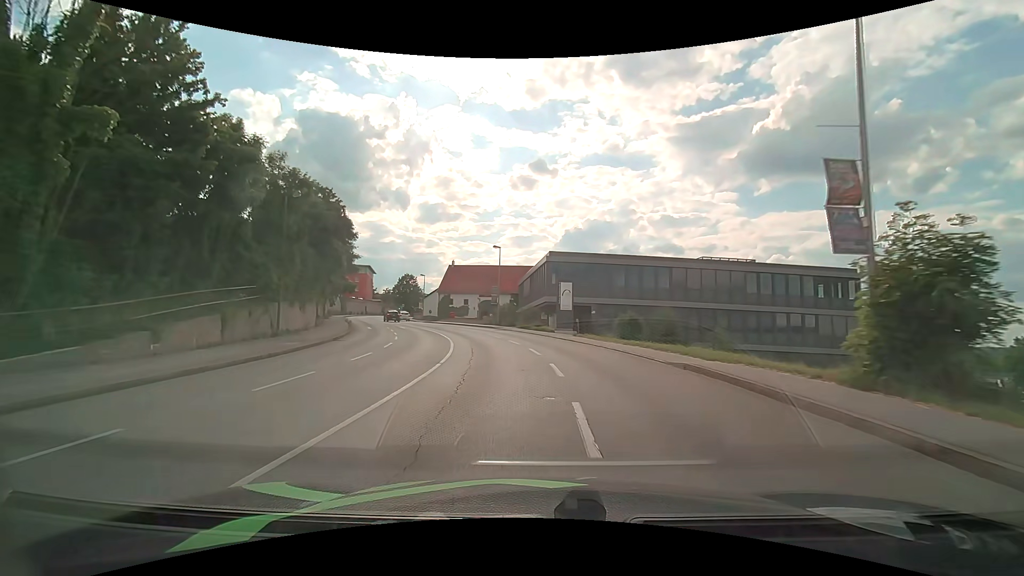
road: tertiary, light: Day
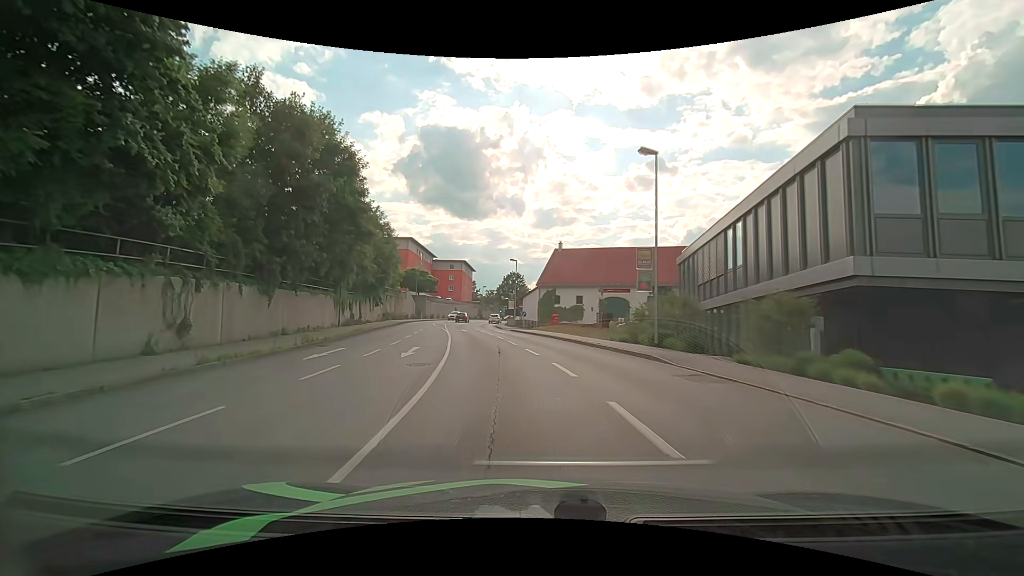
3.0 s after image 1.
(-3.8, +29.5) m; -15°
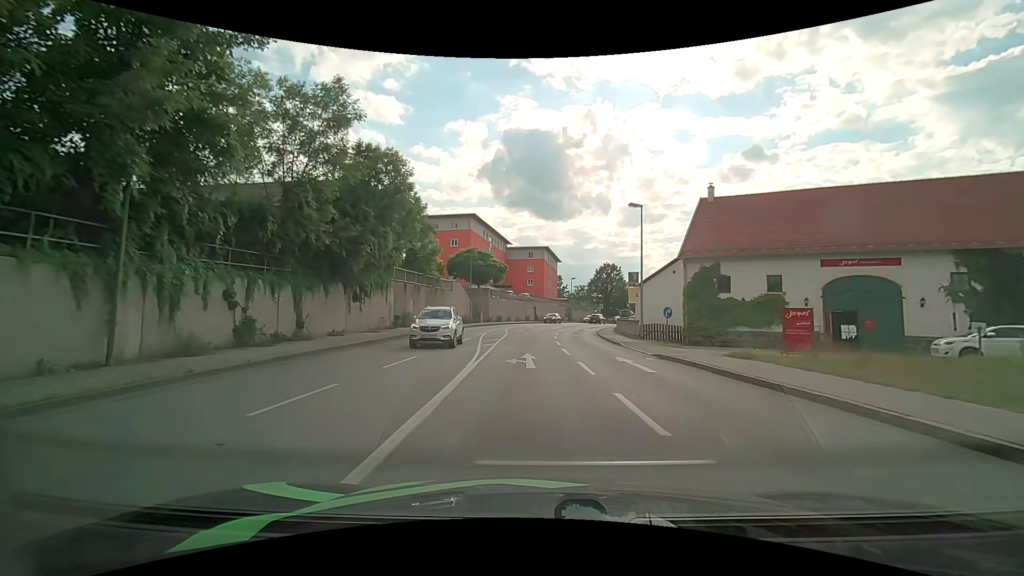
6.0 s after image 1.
(-2.8, +28.5) m; -9°
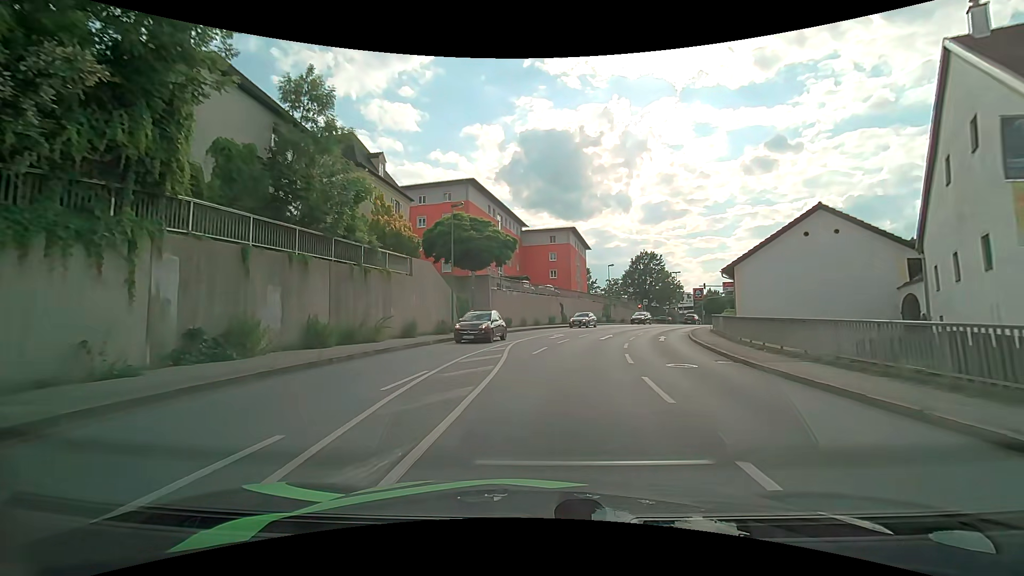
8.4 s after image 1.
(-0.6, +22.1) m; -3°
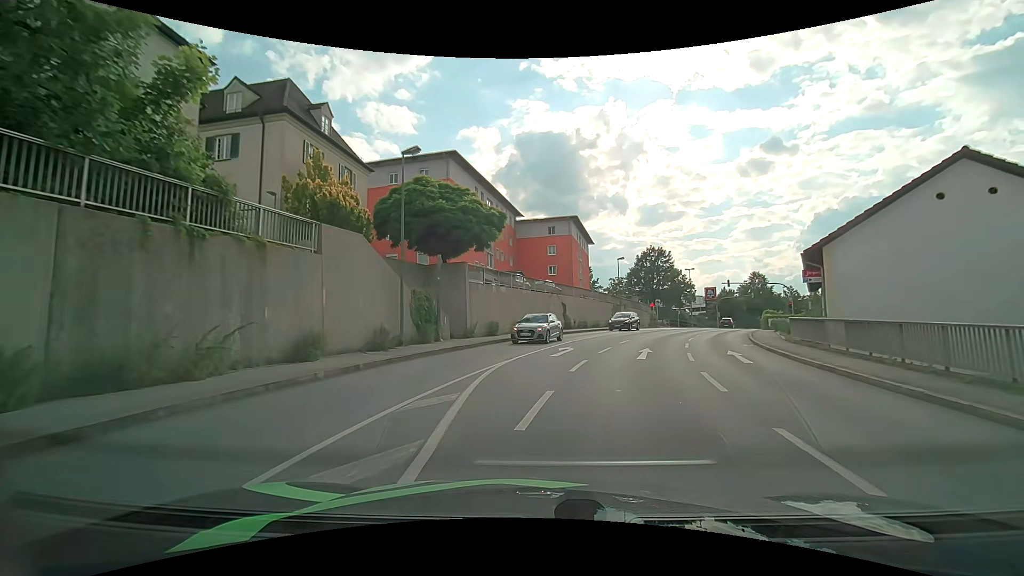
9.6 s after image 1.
(+0.1, +10.6) m; +1°
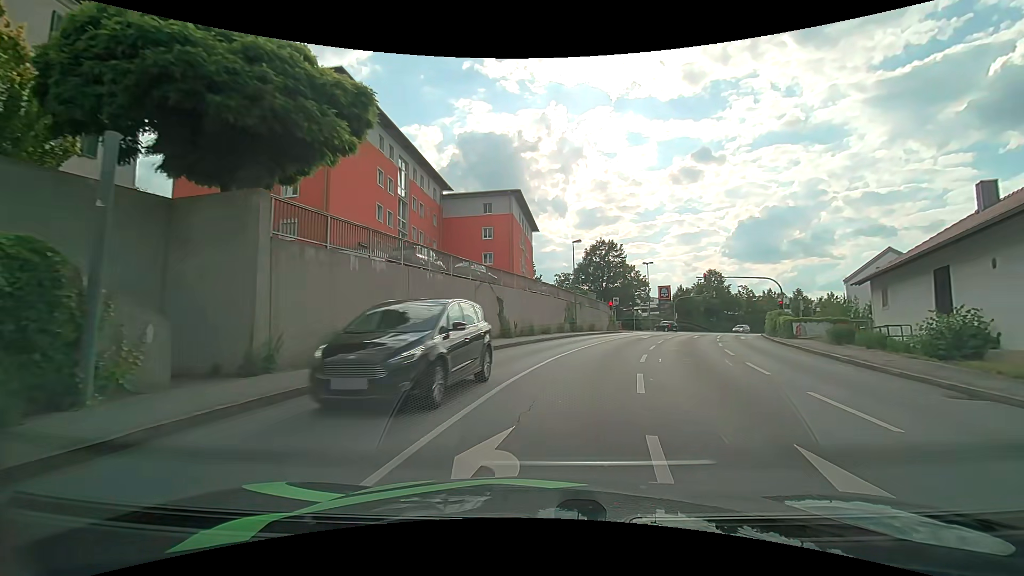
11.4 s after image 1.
(+0.7, +15.1) m; +7°
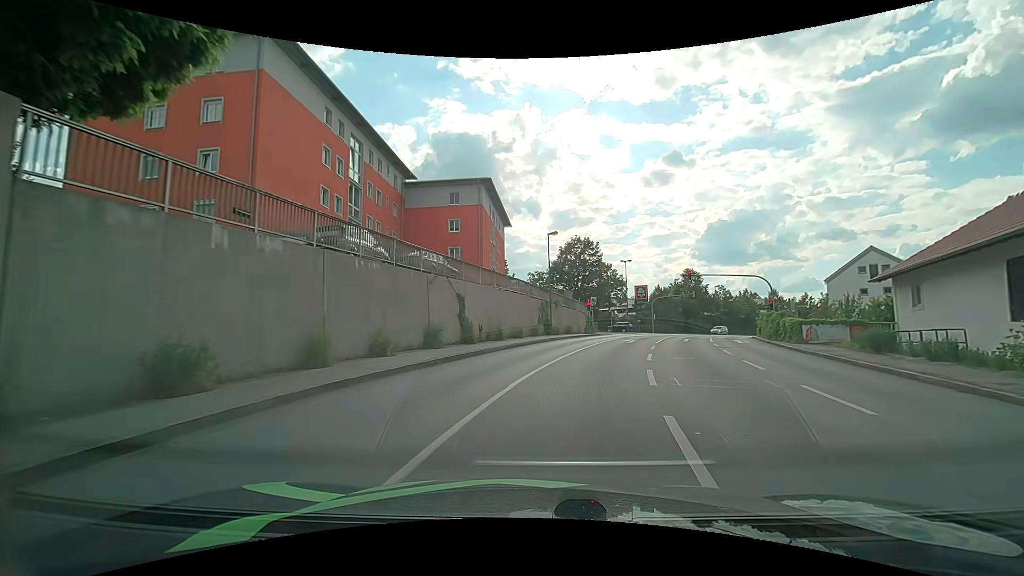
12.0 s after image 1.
(+0.1, +4.8) m; +3°
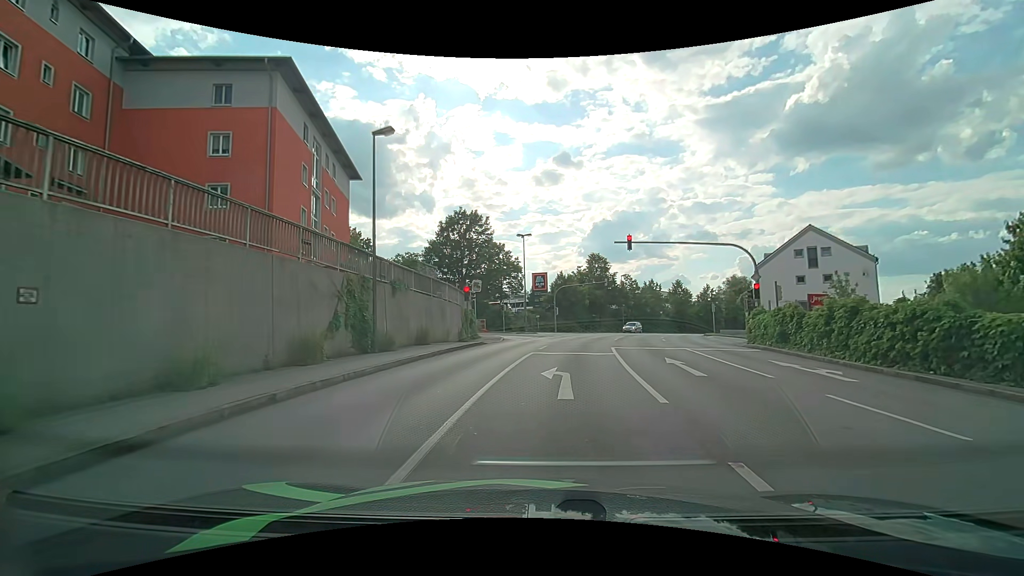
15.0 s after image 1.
(+2.4, +20.2) m; +12°
(0, +10) (+1, +20) (+3, +30) (+5, +40) (+7, +49) (+3, +58) (-6, +60) (-16, +62) (-26, +63) (-36, +65) m
